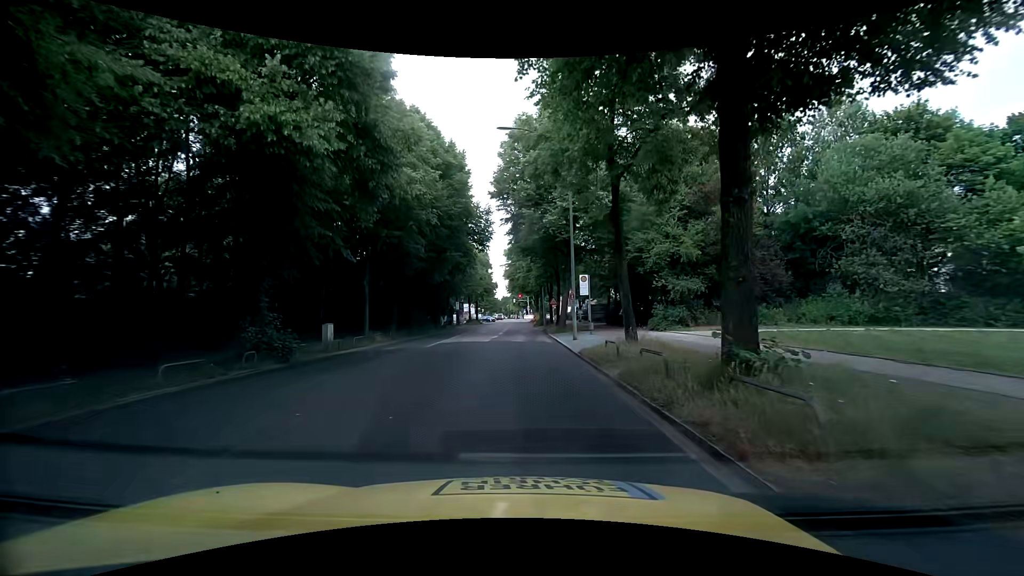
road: secondary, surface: asphalt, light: Day
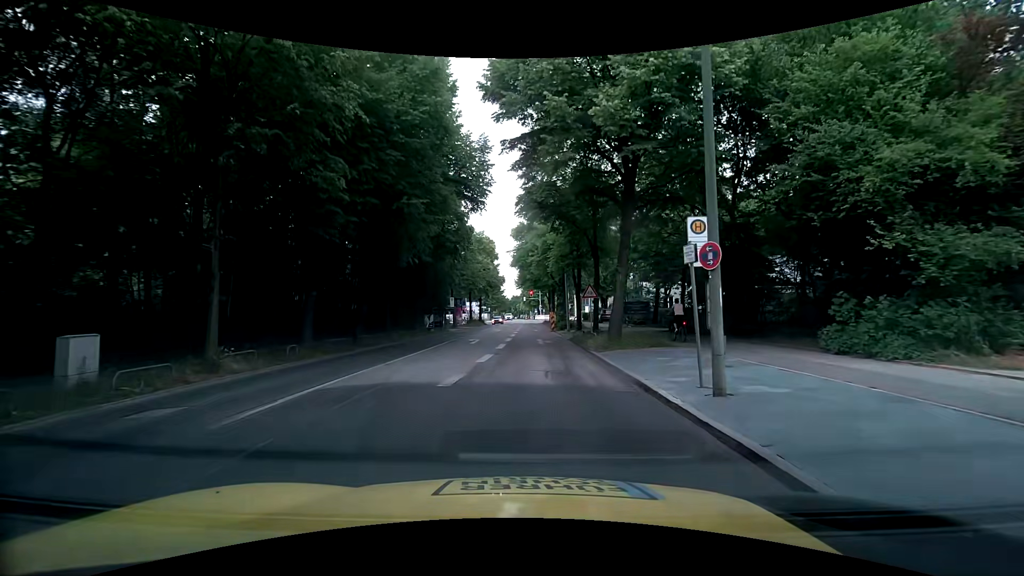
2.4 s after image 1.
(-0.2, +16.2) m; -1°
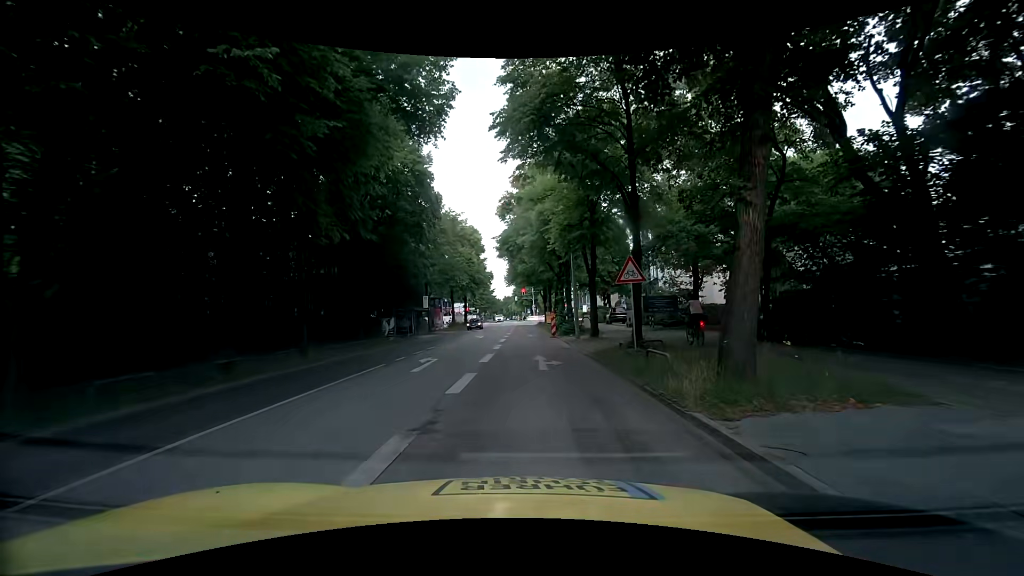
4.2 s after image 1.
(+0.1, +11.2) m; +2°
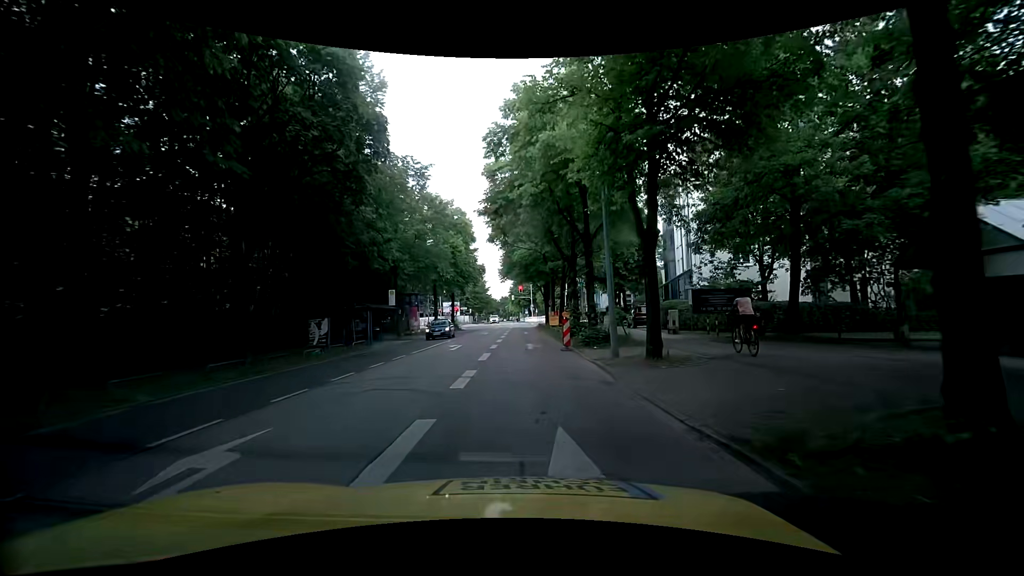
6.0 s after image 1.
(-0.2, +11.4) m; -1°
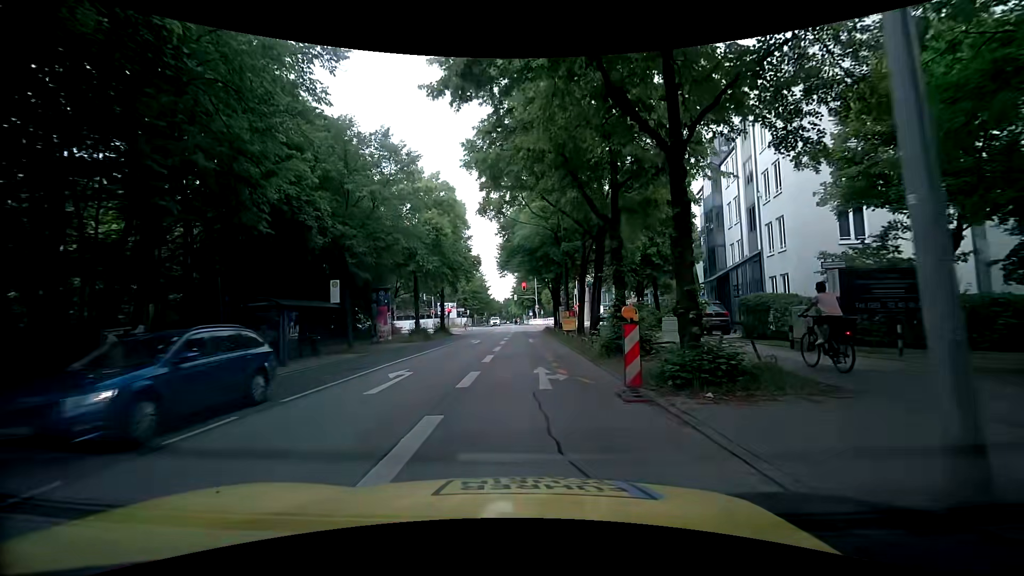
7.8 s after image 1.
(+0.1, +11.6) m; 0°
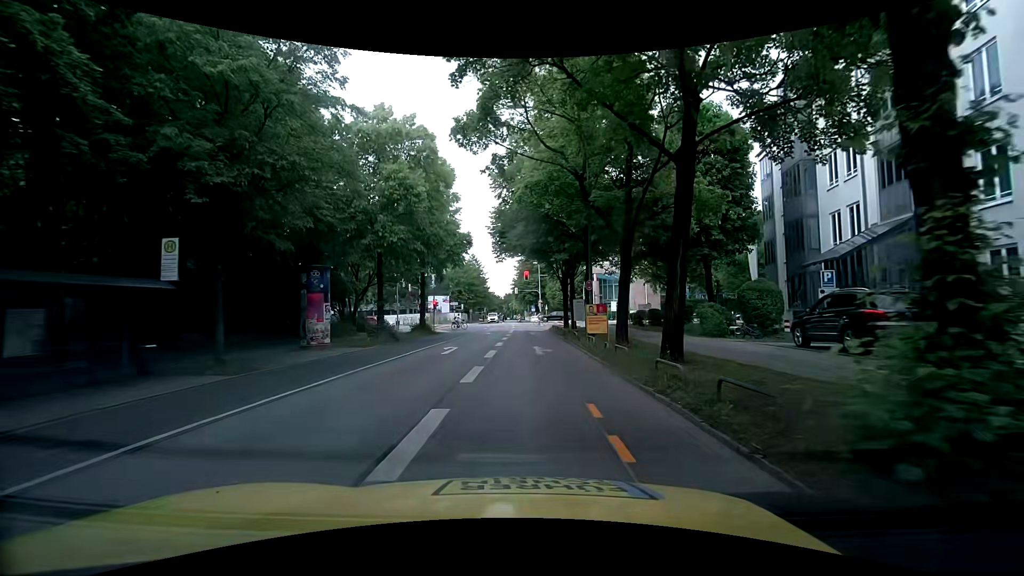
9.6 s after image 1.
(-0.1, +11.8) m; -2°
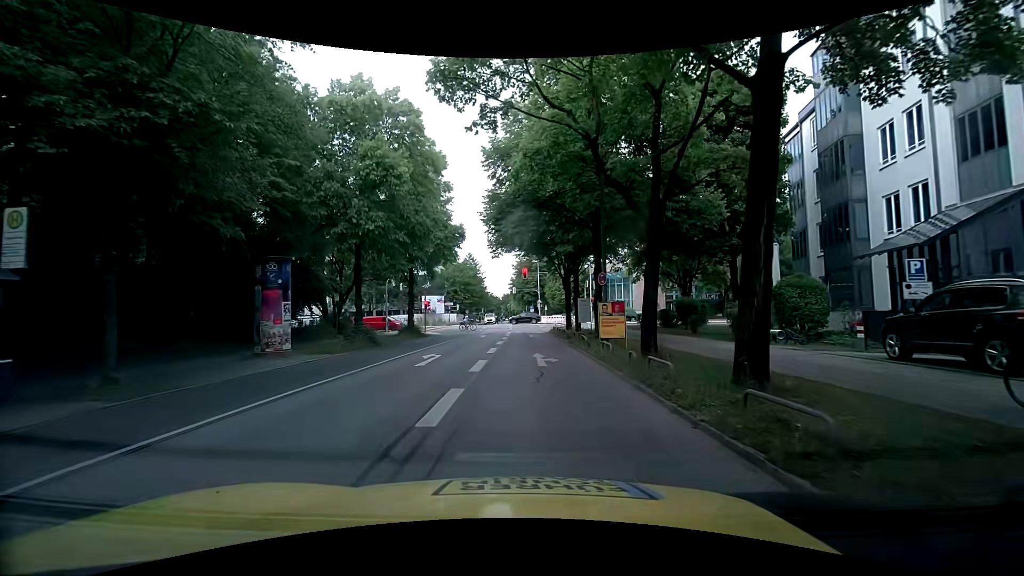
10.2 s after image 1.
(+0.1, +4.0) m; -1°
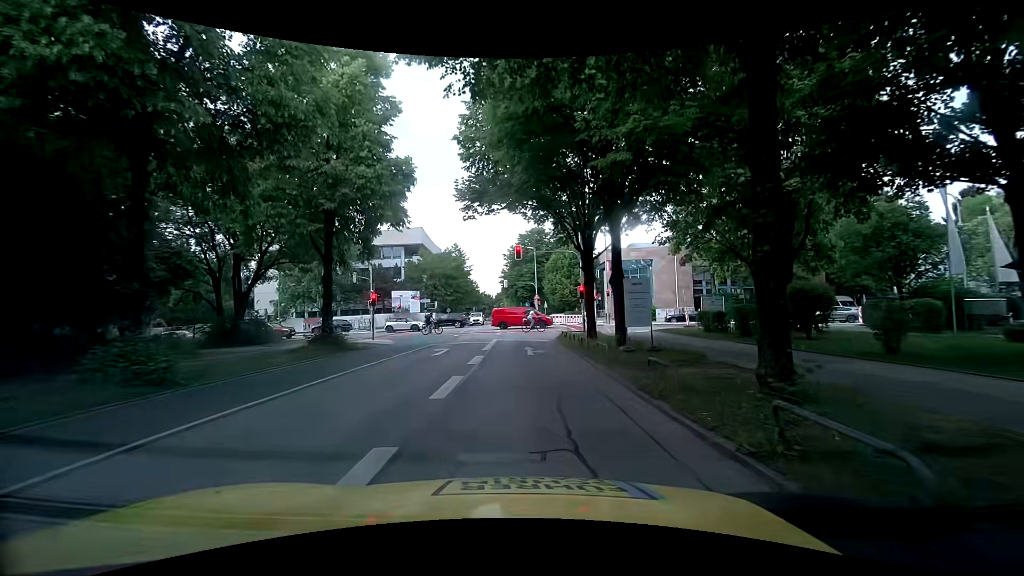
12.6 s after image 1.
(+1.0, +16.0) m; +3°
